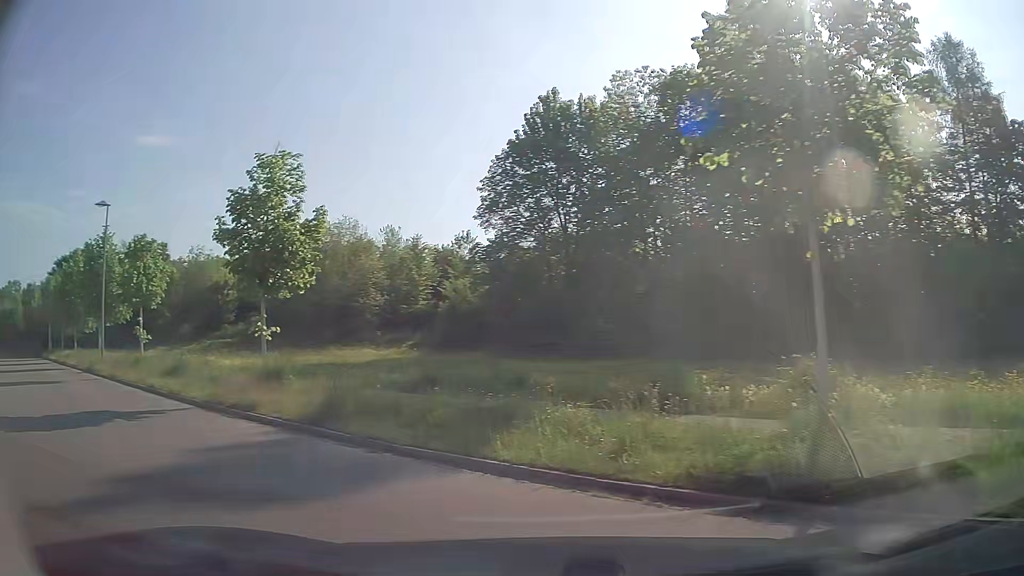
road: residential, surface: asphalt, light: Day
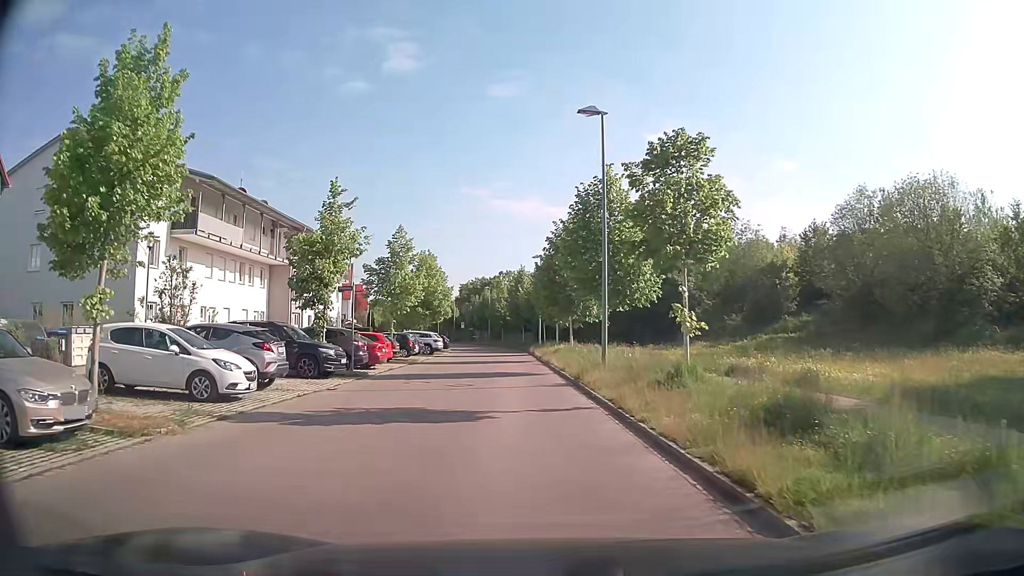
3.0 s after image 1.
(-7.0, +11.5) m; -47°
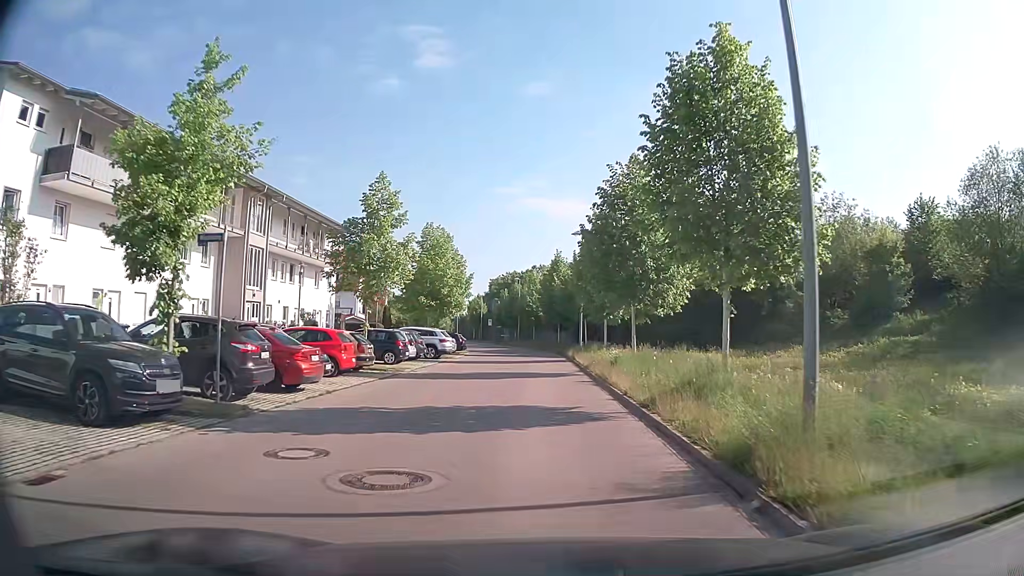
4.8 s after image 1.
(-0.5, +12.4) m; -3°
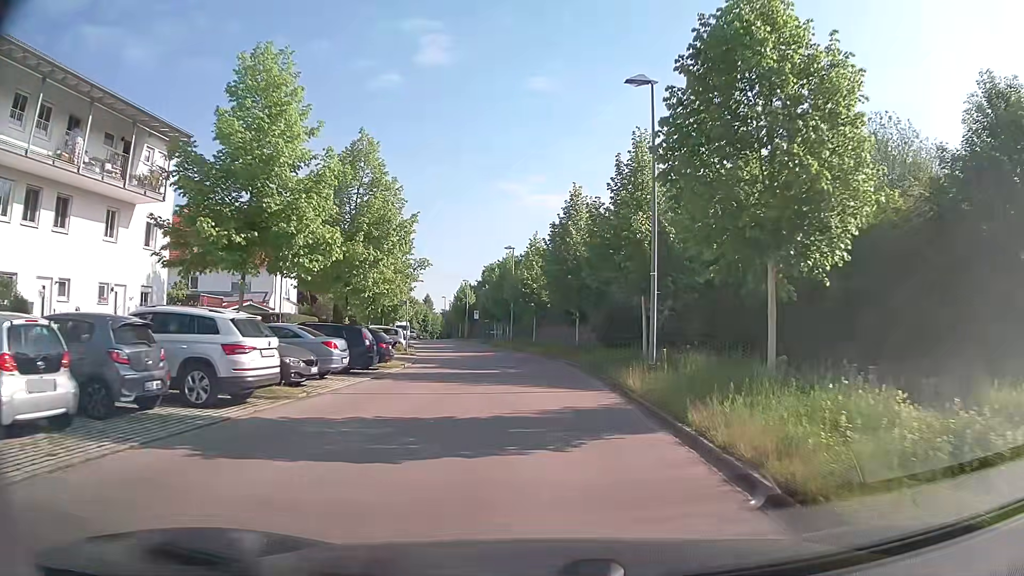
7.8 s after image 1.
(-0.2, +25.6) m; 0°
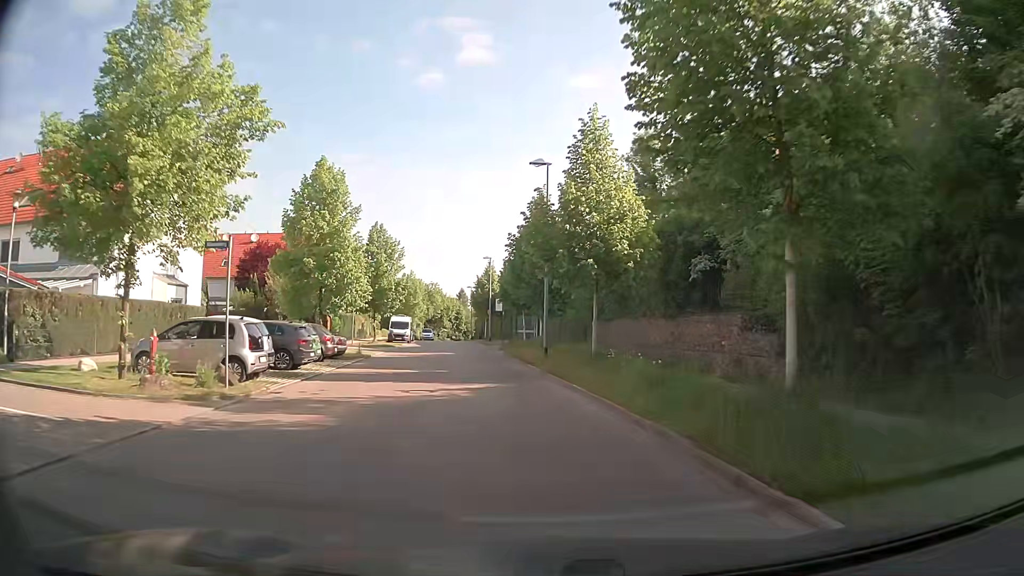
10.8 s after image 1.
(-0.6, +26.1) m; -4°
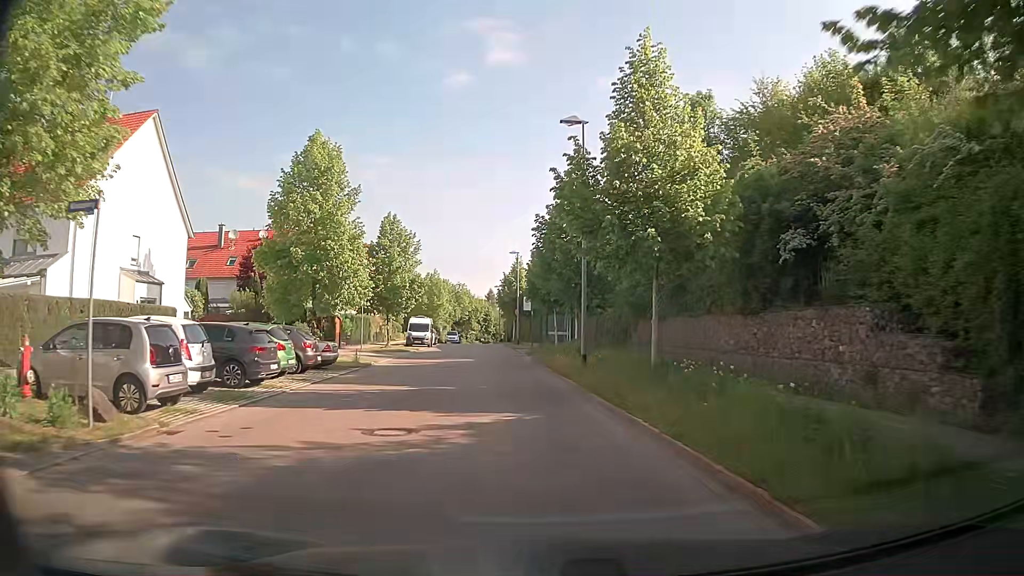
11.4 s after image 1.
(-0.1, +5.5) m; -3°
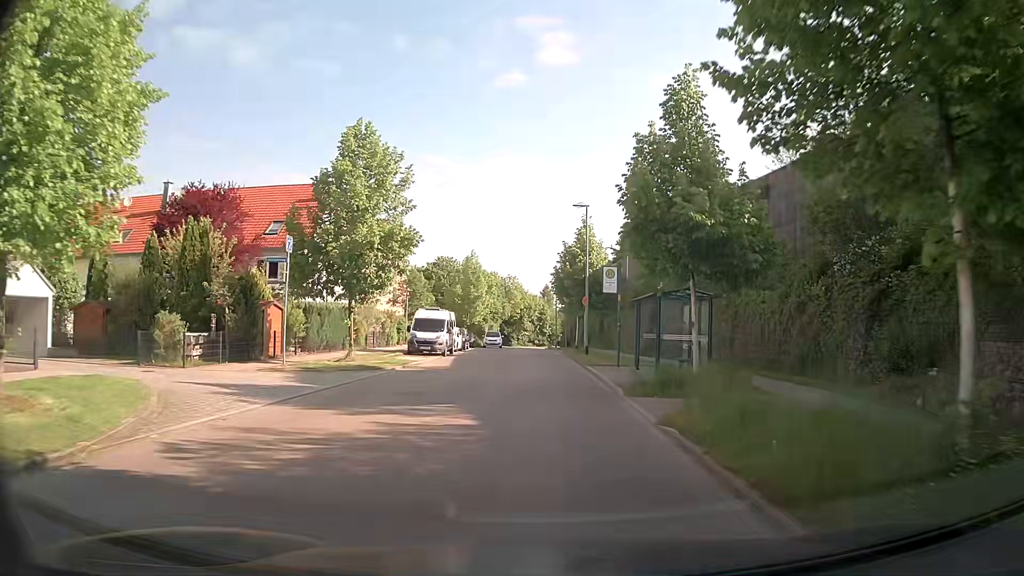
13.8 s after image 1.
(-1.2, +21.1) m; -4°
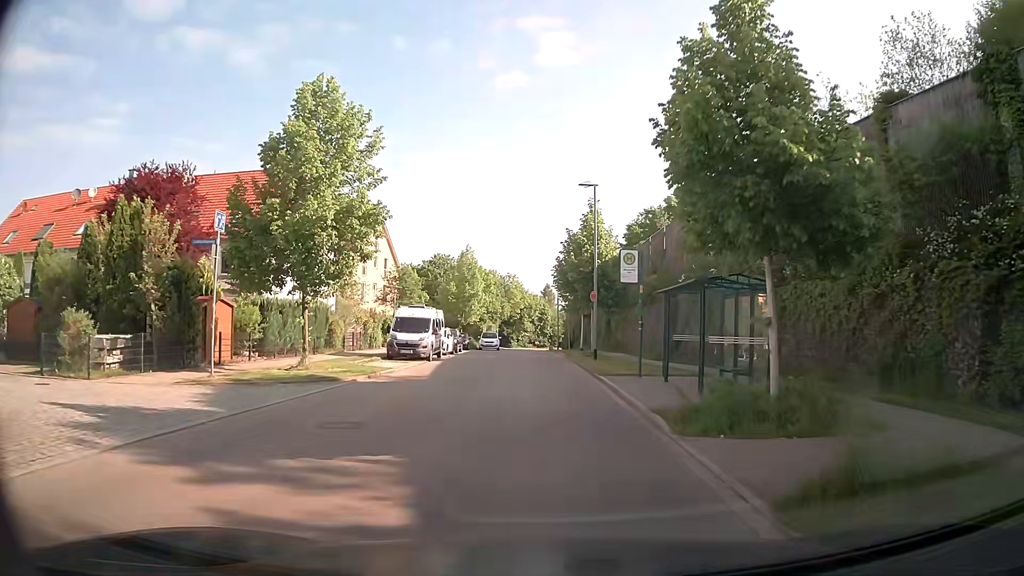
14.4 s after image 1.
(-0.1, +5.1) m; -1°
(0, +10) (0, +20) (0, +30) (0, +40) (-1, +50) (-1, +60) (-1, +70) (-1, +80) (-1, +90) (-1, +100) m
